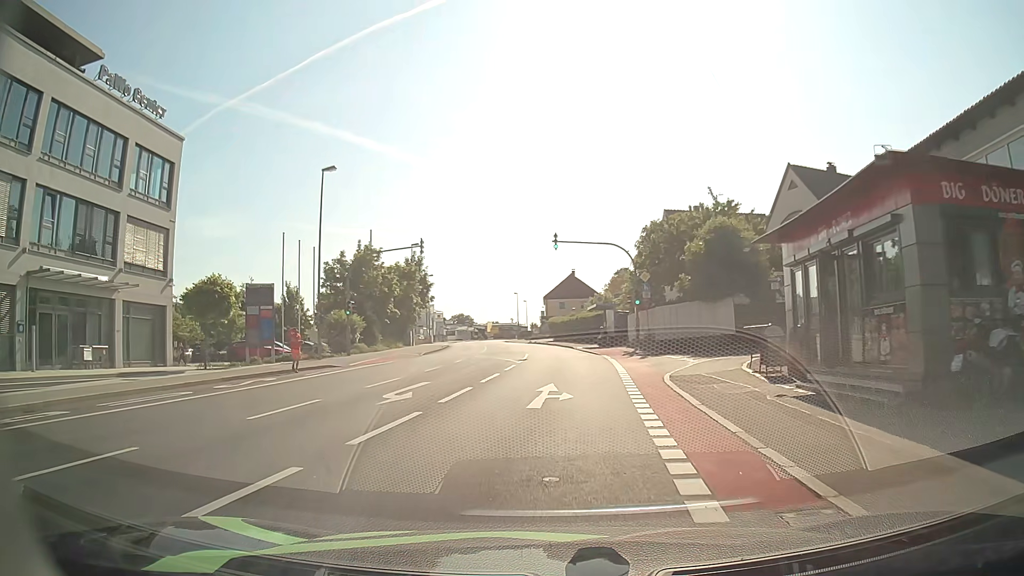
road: tertiary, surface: asphalt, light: Day
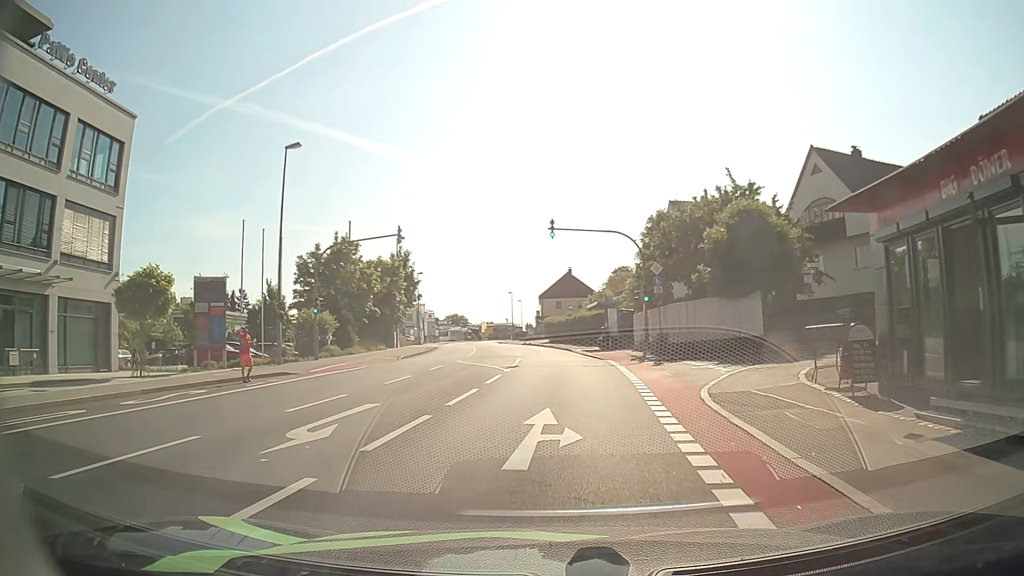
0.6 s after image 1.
(0.0, +5.0) m; +1°
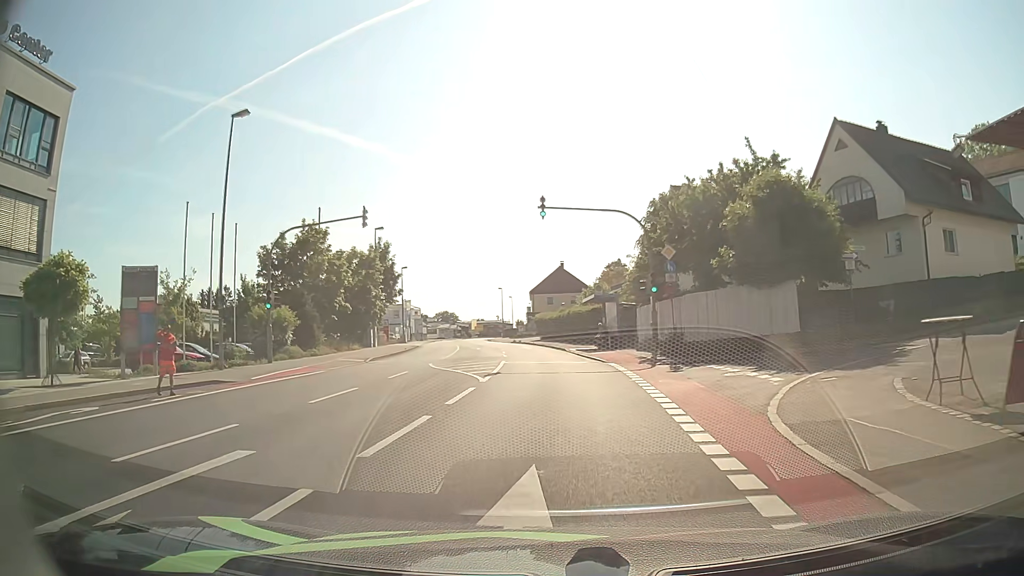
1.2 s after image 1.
(0.0, +5.0) m; +1°
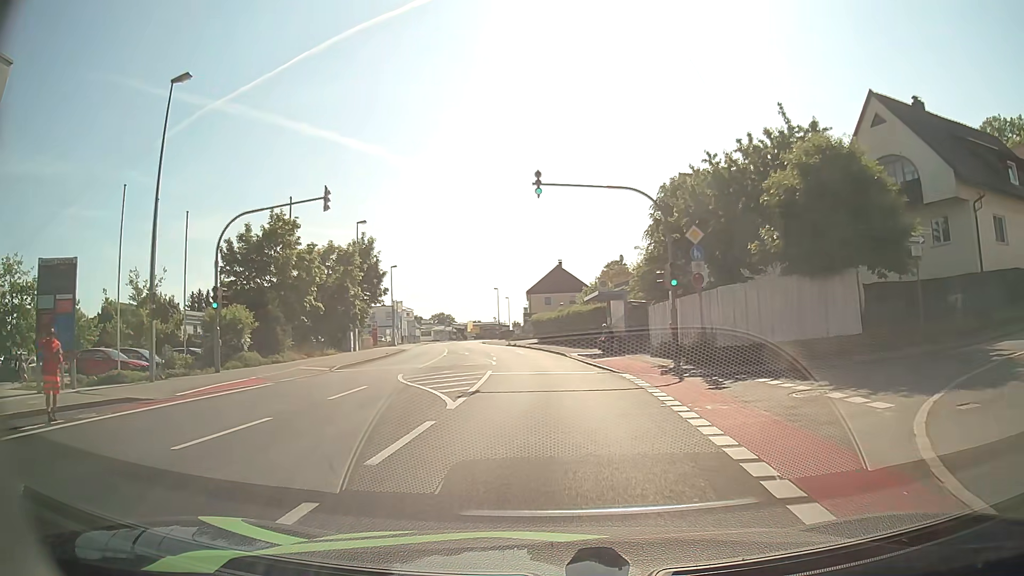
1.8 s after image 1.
(0.0, +4.8) m; 0°
(0, +10) (0, +20) (-1, +30) (-2, +40) (-3, +50) (-5, +60) (-6, +70) (-8, +79) (-10, +89) (-11, +99) m
